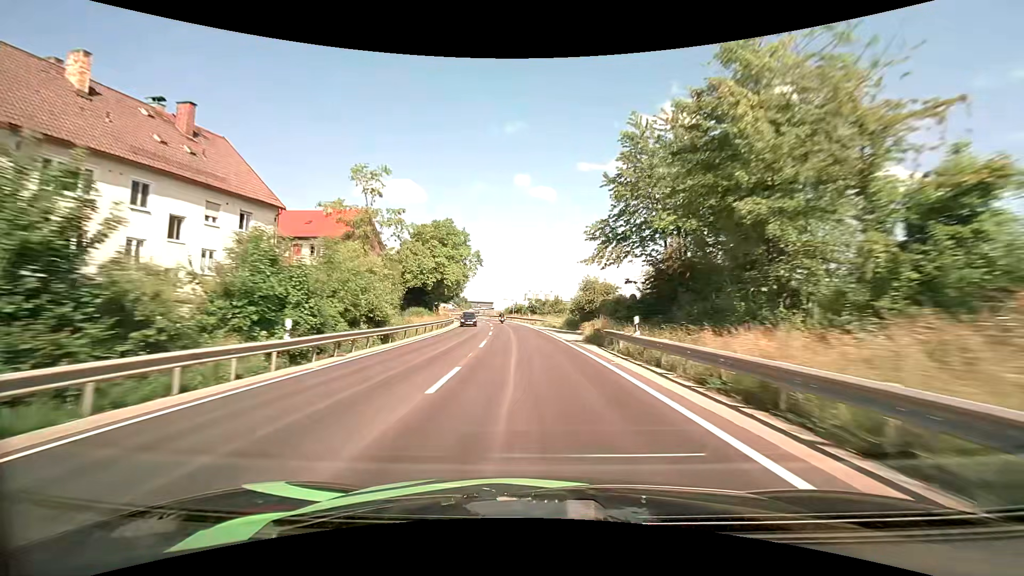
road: primary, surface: asphalt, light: Day
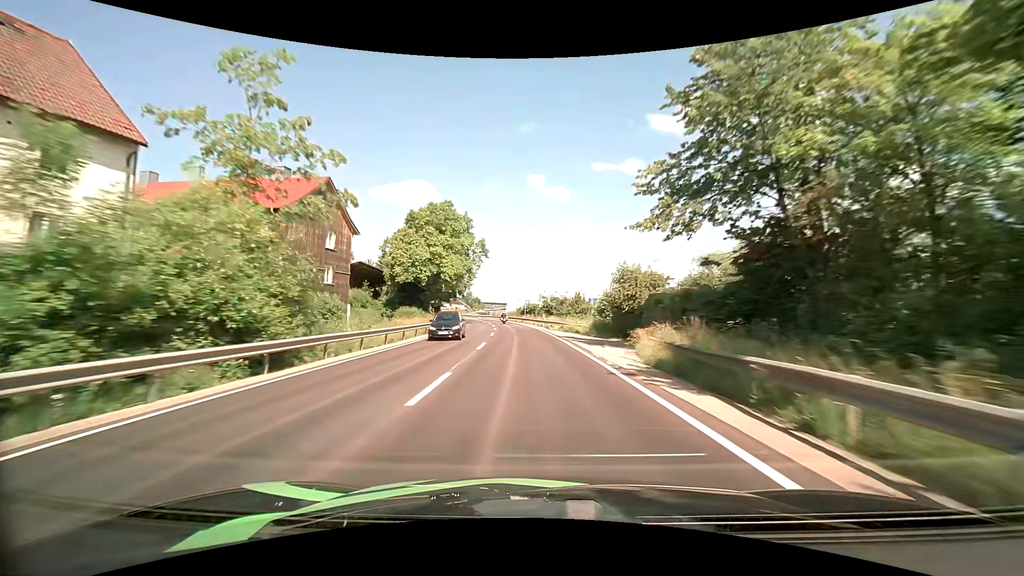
(-0.2, +13.2) m; -2°
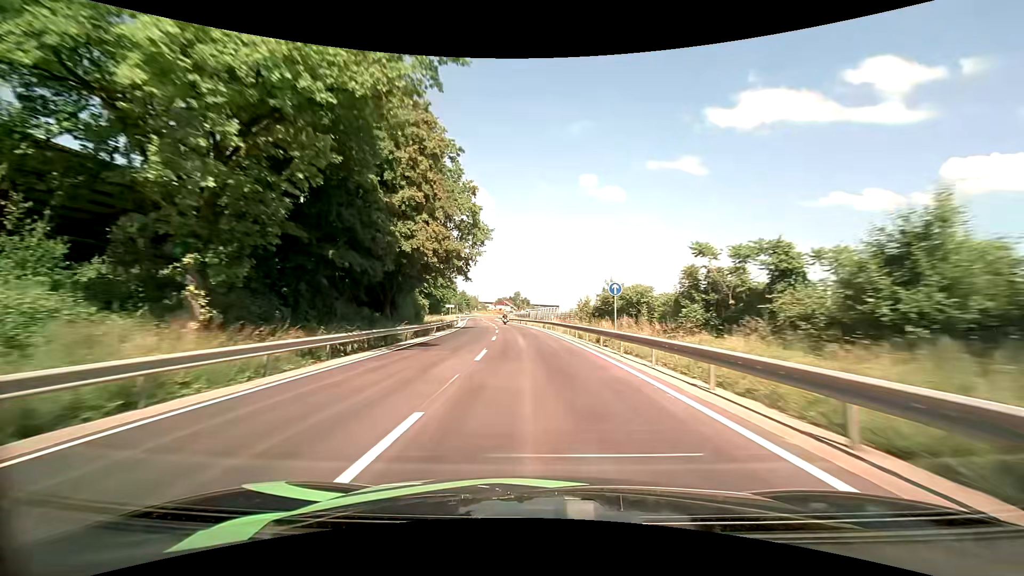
(-3.0, +53.6) m; -6°
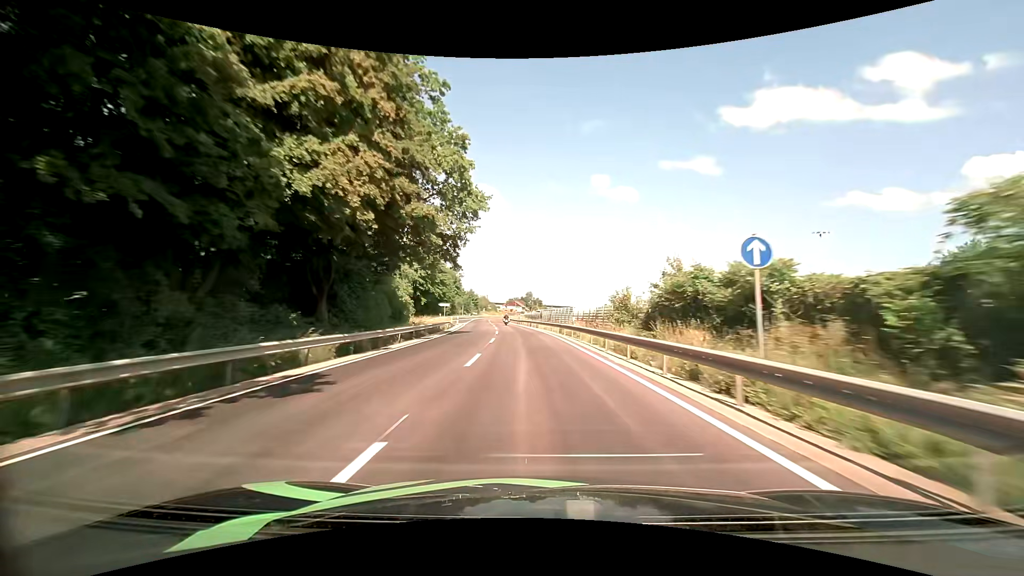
(-0.2, +13.7) m; -1°
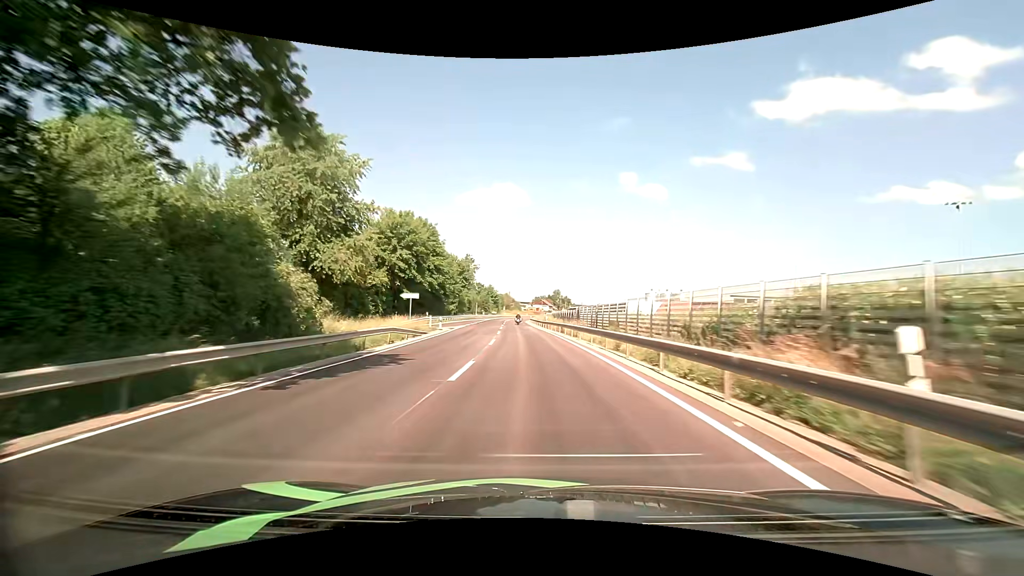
(-0.7, +27.4) m; -3°
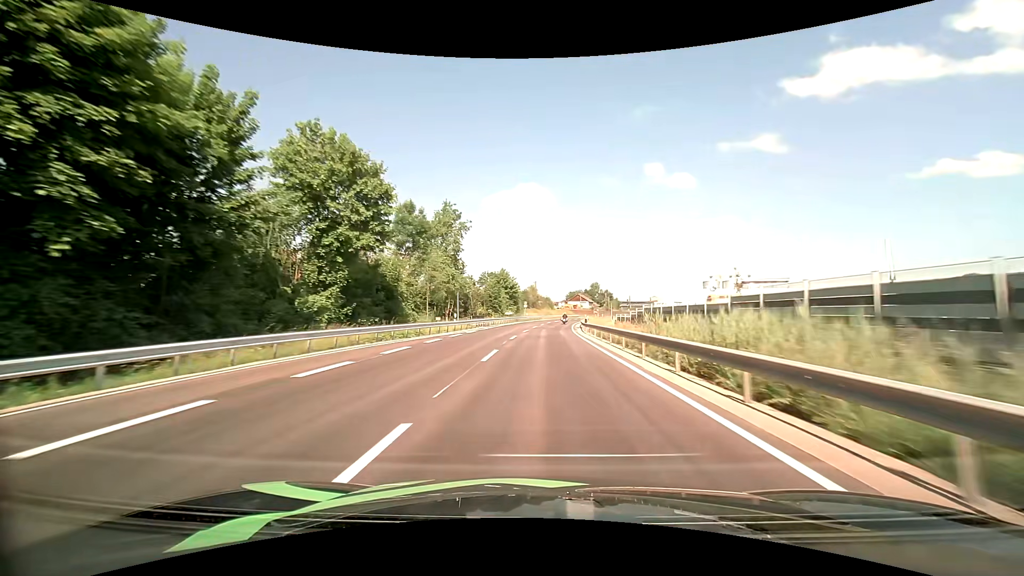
(-3.1, +68.5) m; -4°
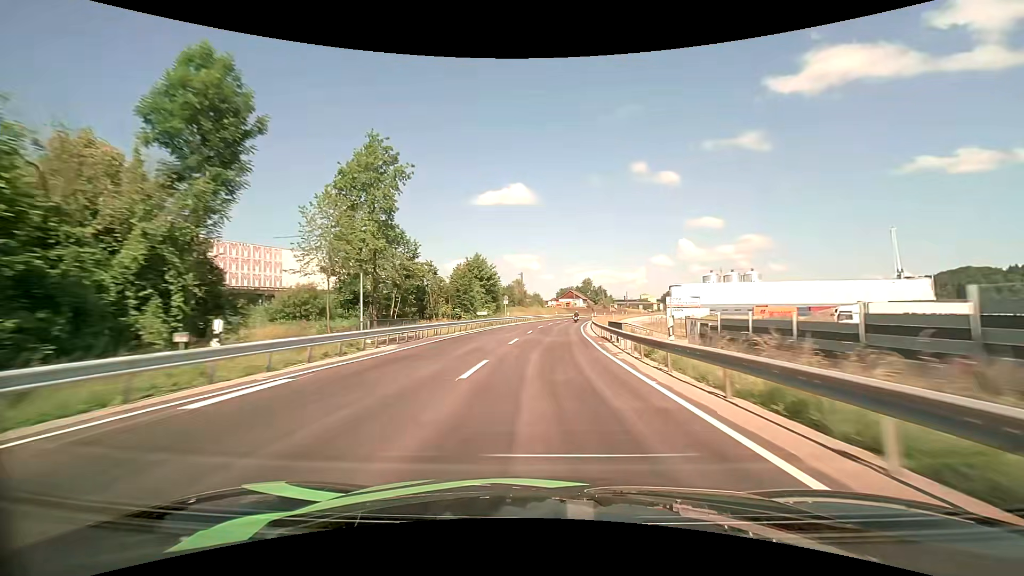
(+0.3, +27.5) m; +1°
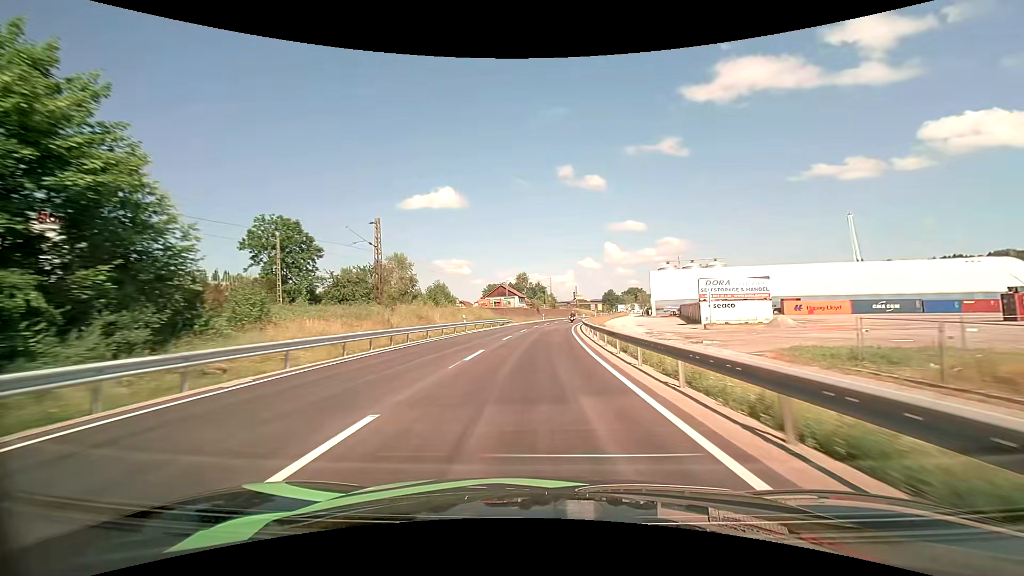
(+4.3, +67.6) m; +8°
(0, +10) (0, +20) (+1, +30) (+1, +40) (+2, +50) (+3, +60) (+4, +70) (+5, +80) (+7, +90) (+9, +99) m
